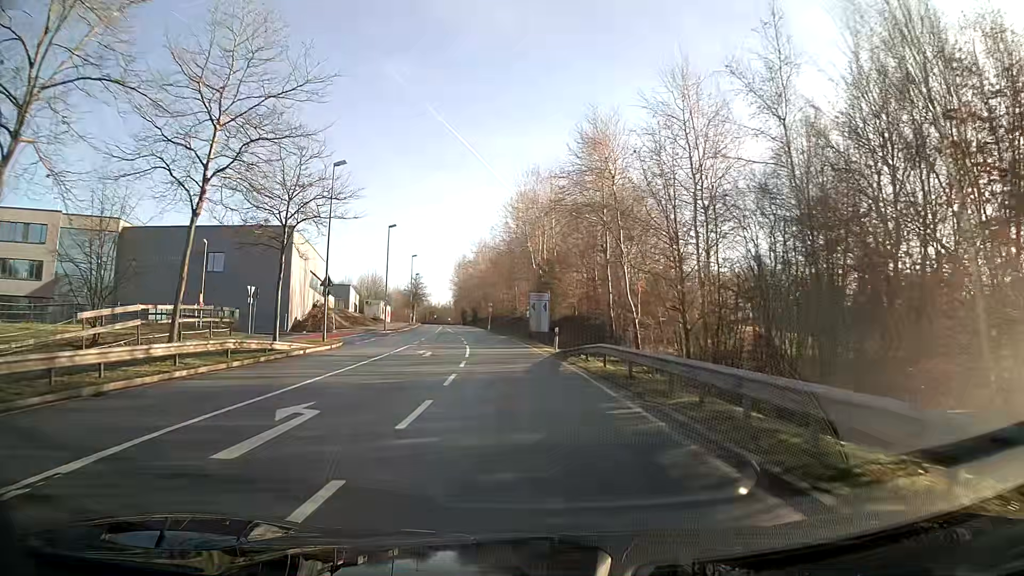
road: secondary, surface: asphalt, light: Day
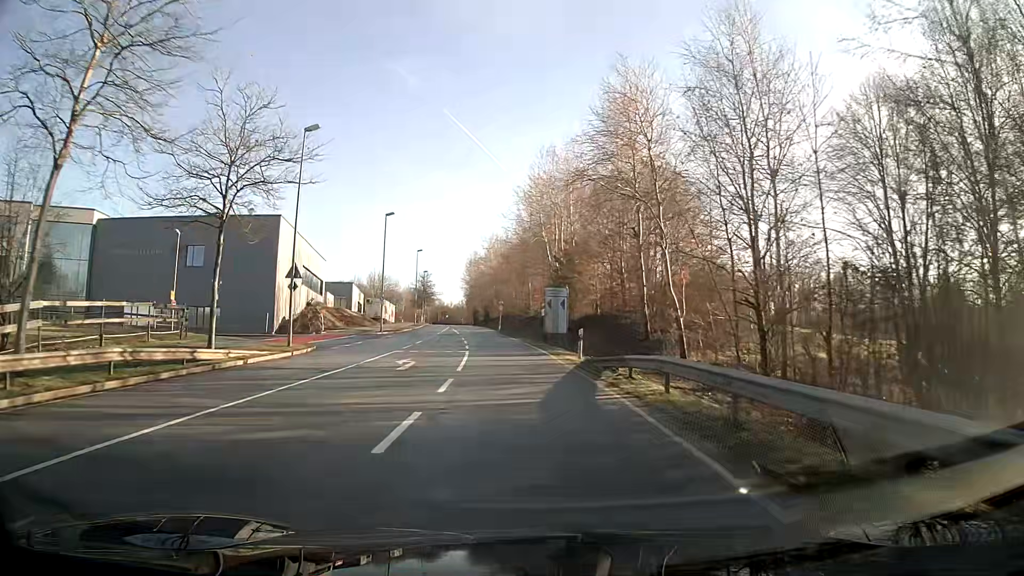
(-0.1, +7.6) m; -1°
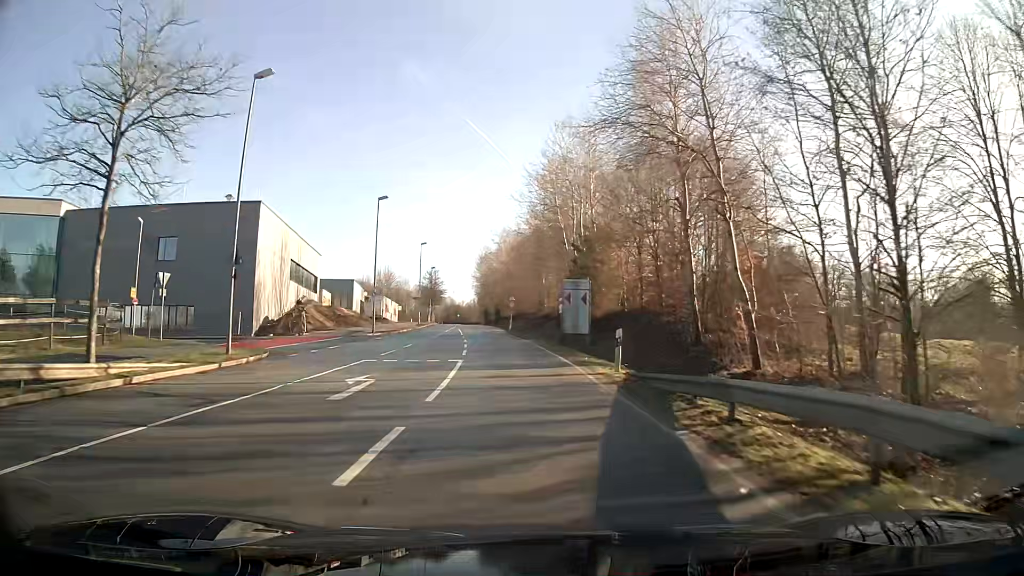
(-0.1, +7.7) m; -1°
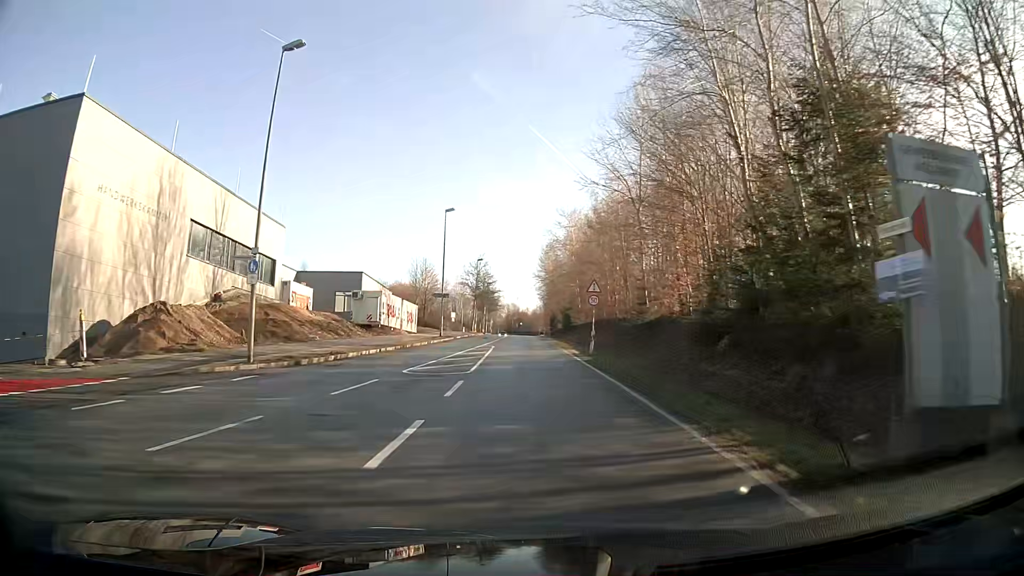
(-1.5, +31.2) m; -5°
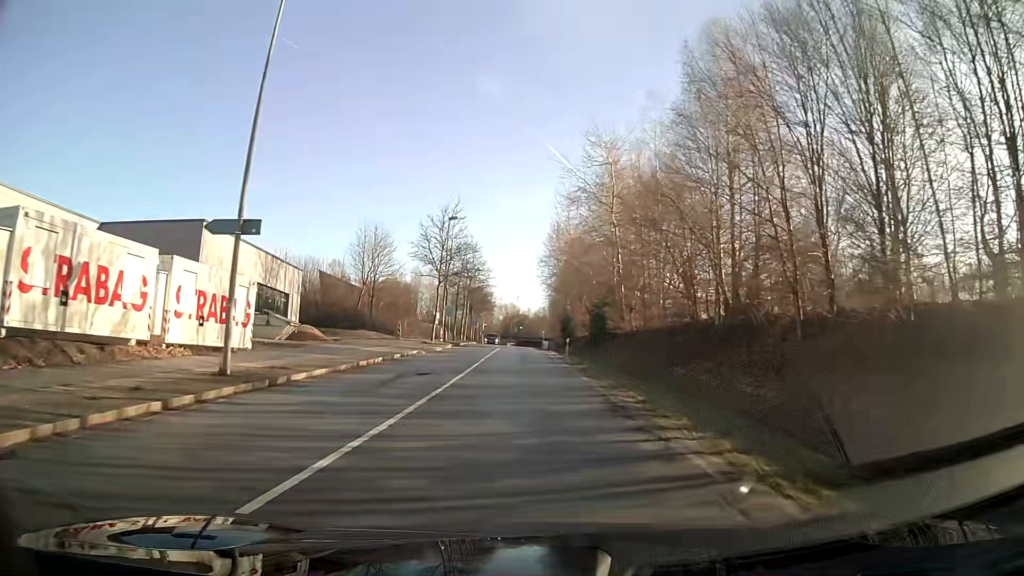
(-0.4, +39.6) m; 0°
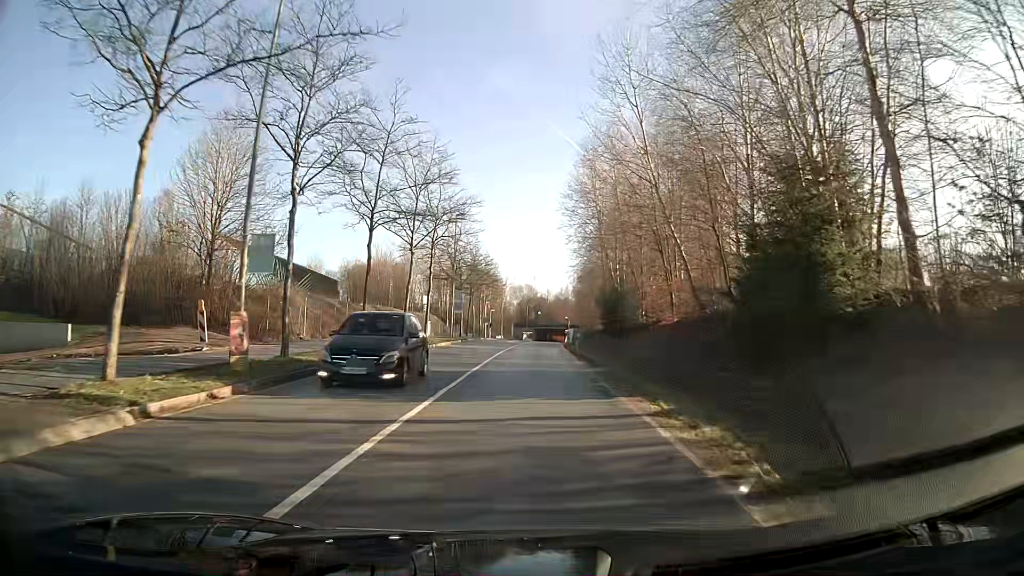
(-0.7, +40.4) m; -2°
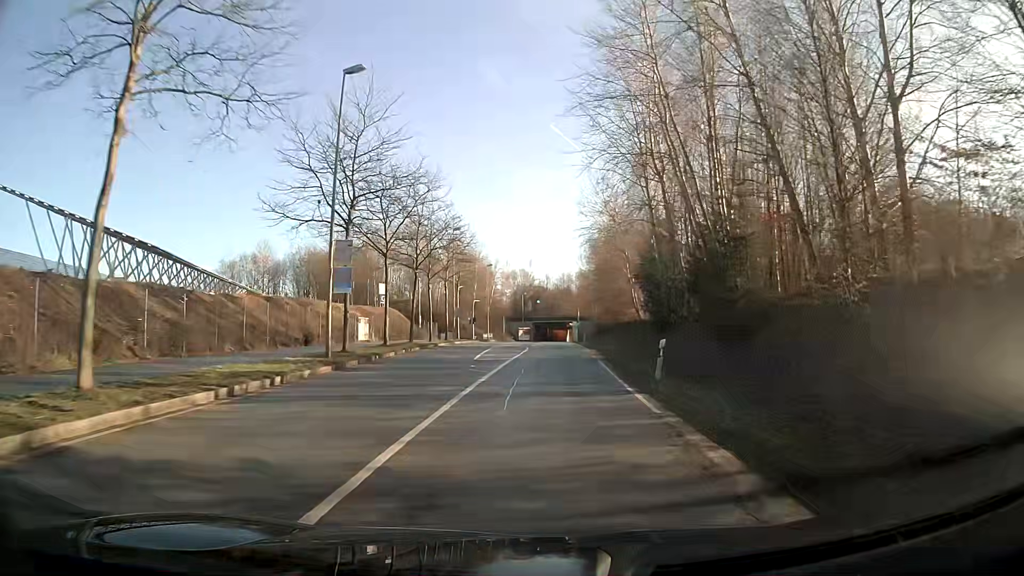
(+0.1, +32.7) m; +1°
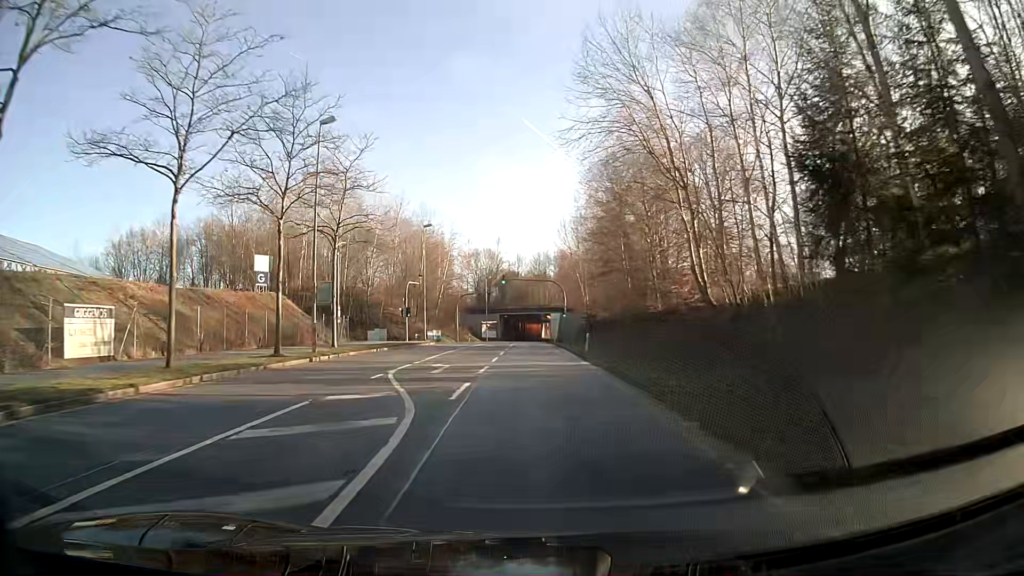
(+0.7, +33.2) m; +2°
